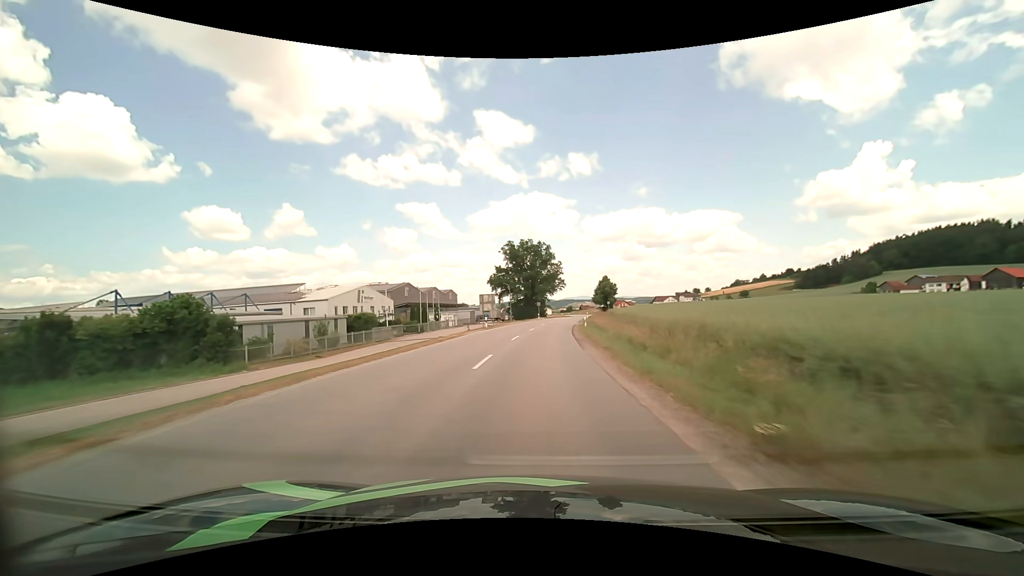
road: secondary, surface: asphalt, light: Day
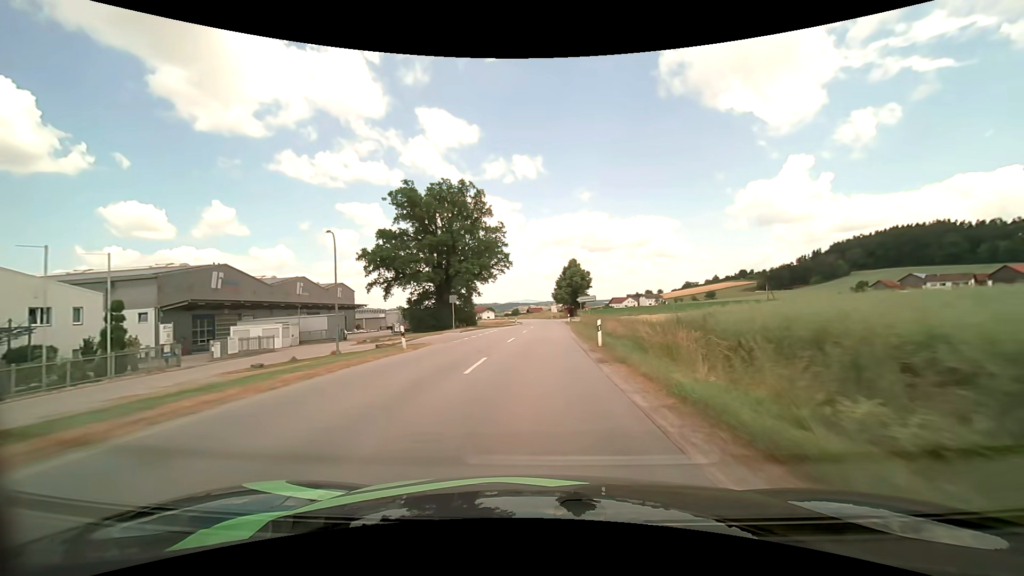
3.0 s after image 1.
(+2.9, +60.5) m; +6°
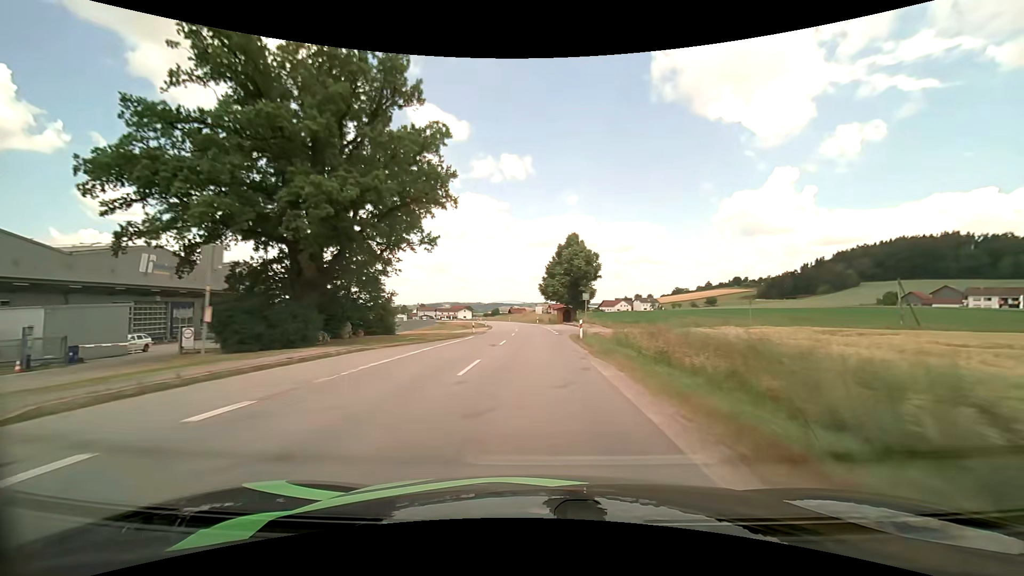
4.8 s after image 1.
(+0.7, +36.1) m; +2°
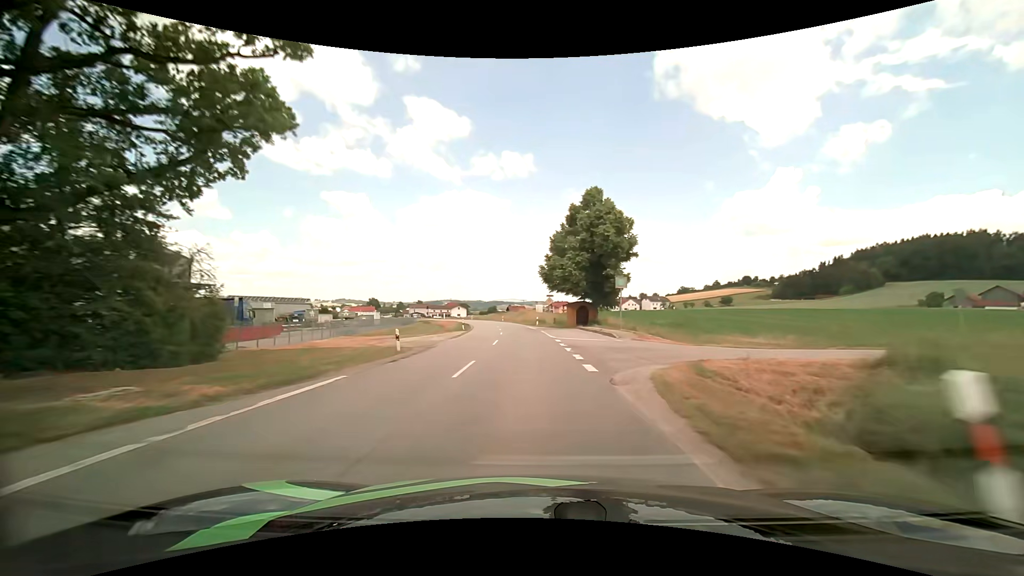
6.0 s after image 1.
(+0.1, +23.8) m; 0°
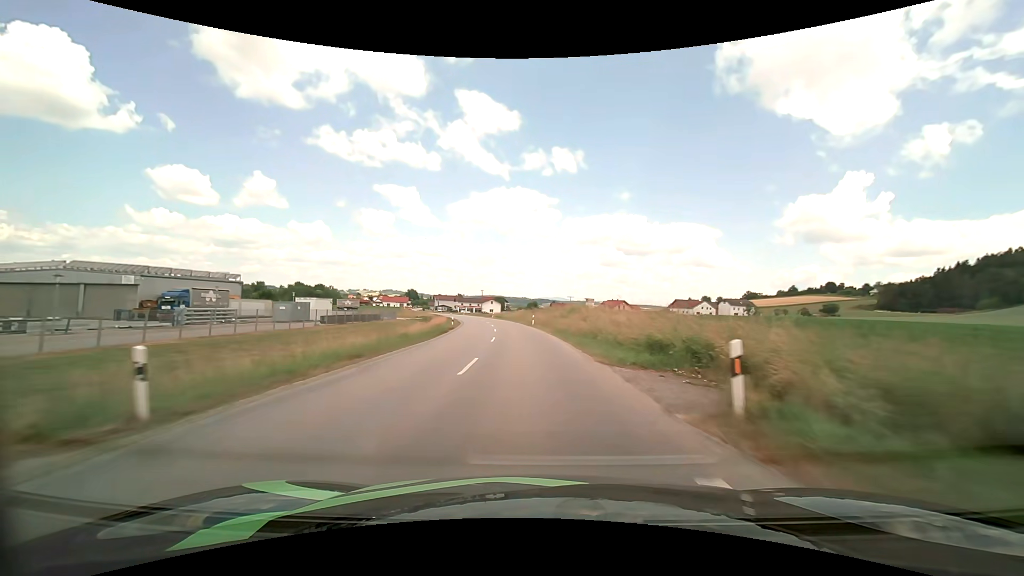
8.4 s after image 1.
(-1.9, +48.3) m; -5°
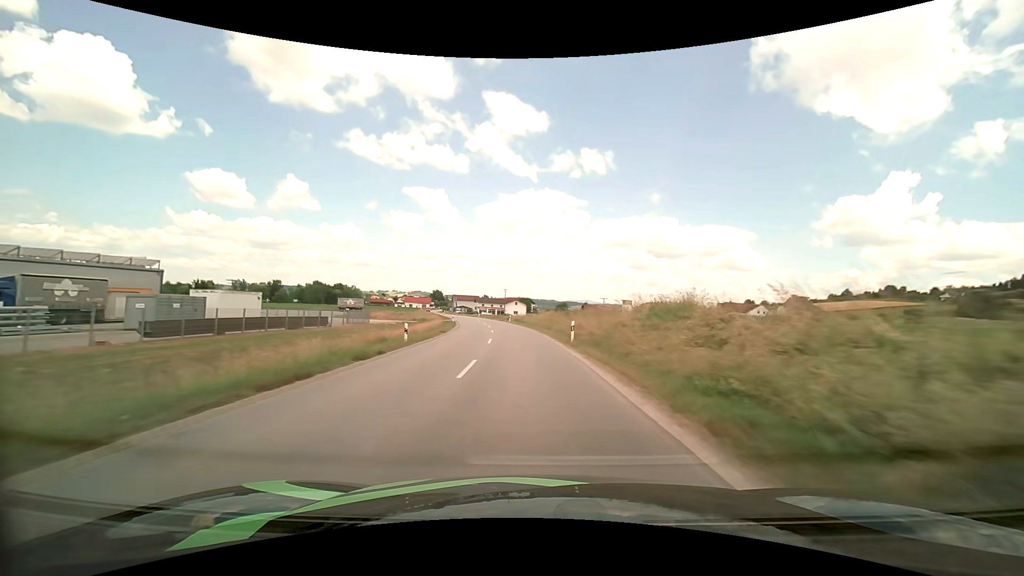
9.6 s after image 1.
(-0.6, +24.6) m; -3°
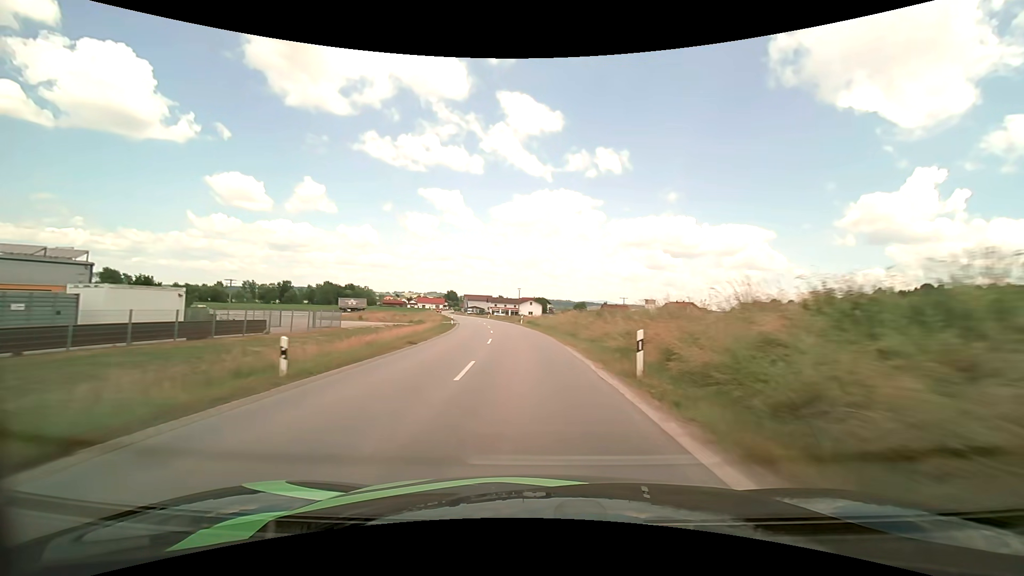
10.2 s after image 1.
(-0.2, +12.3) m; -2°
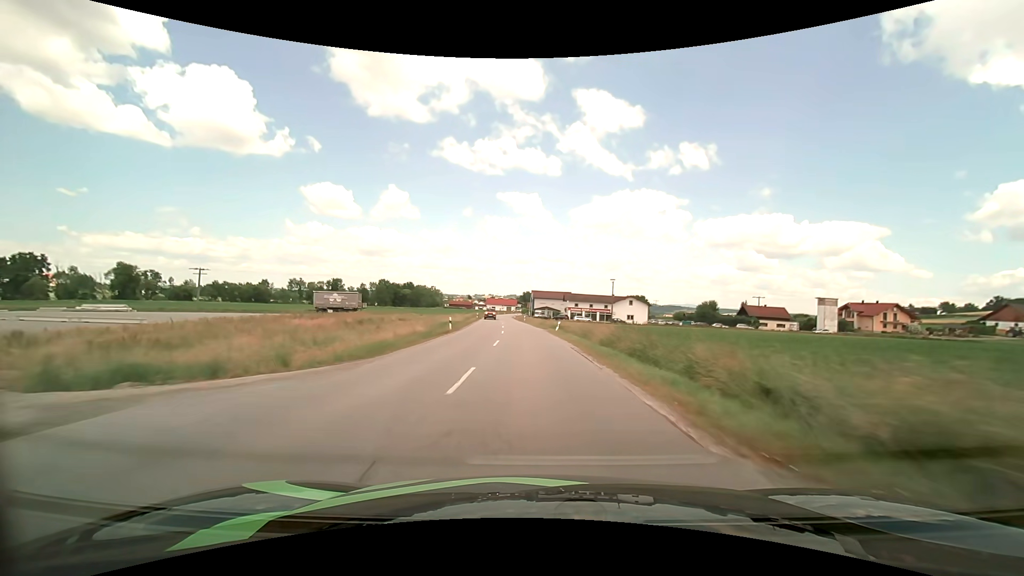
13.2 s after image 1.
(-5.2, +61.8) m; -9°
(0, +10) (0, +20) (-1, +30) (-1, +40) (-2, +50) (-3, +60) (-4, +70) (-5, +80) (-5, +90) (-6, +100) m
